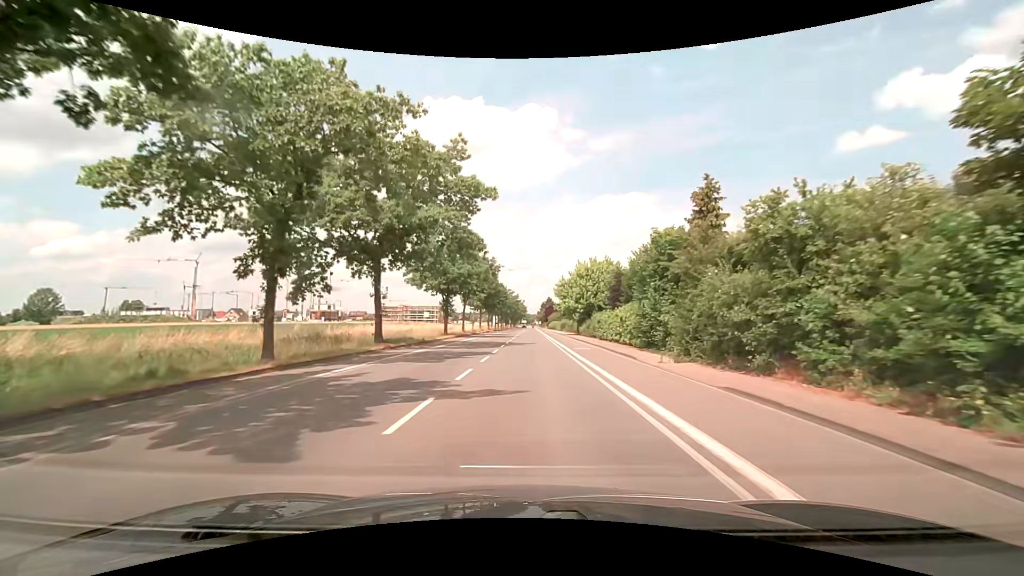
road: secondary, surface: asphalt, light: Day
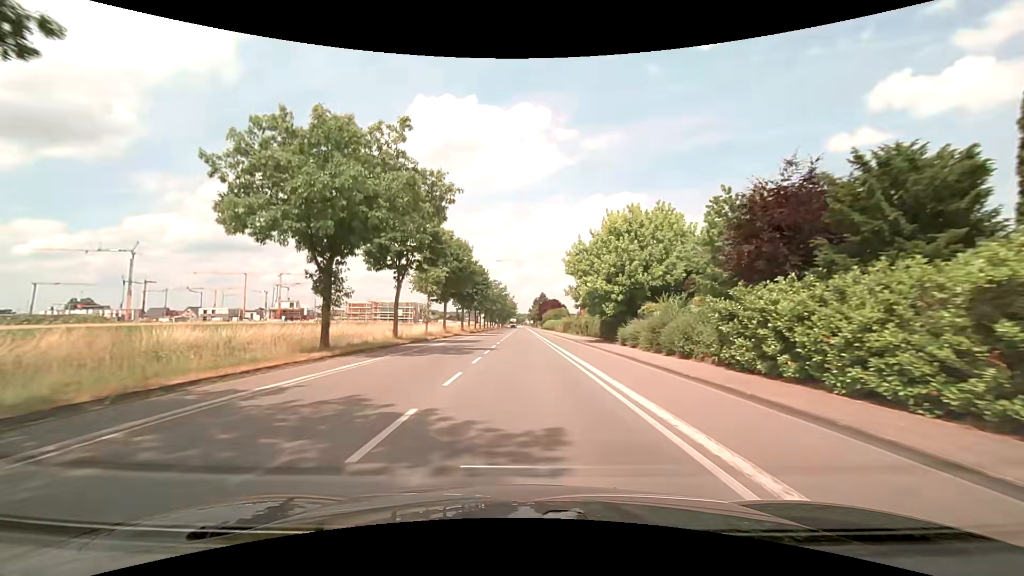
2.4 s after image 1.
(+0.3, +31.2) m; +1°
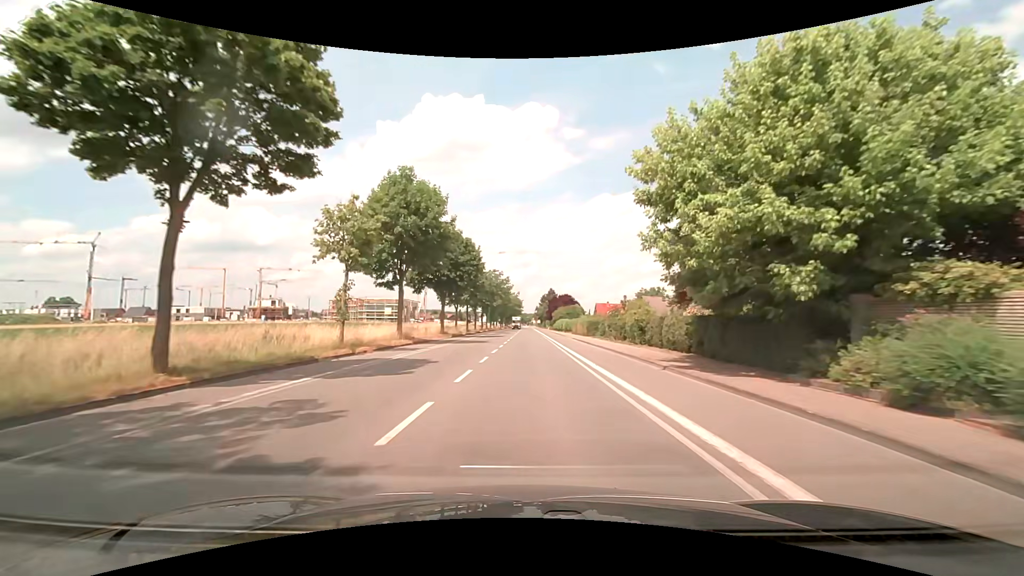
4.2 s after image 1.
(0.0, +23.4) m; 0°
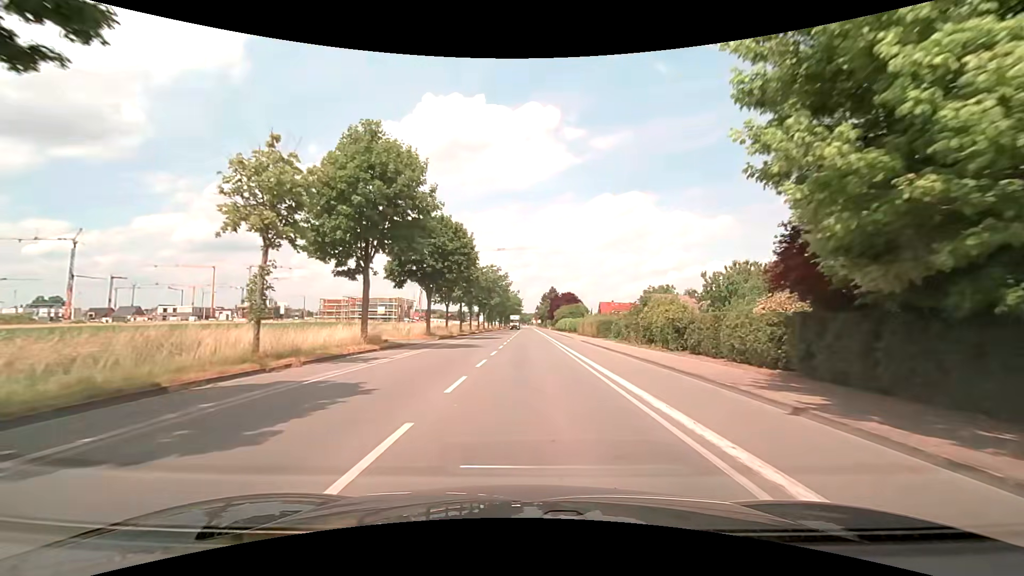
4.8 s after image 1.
(0.0, +7.8) m; 0°
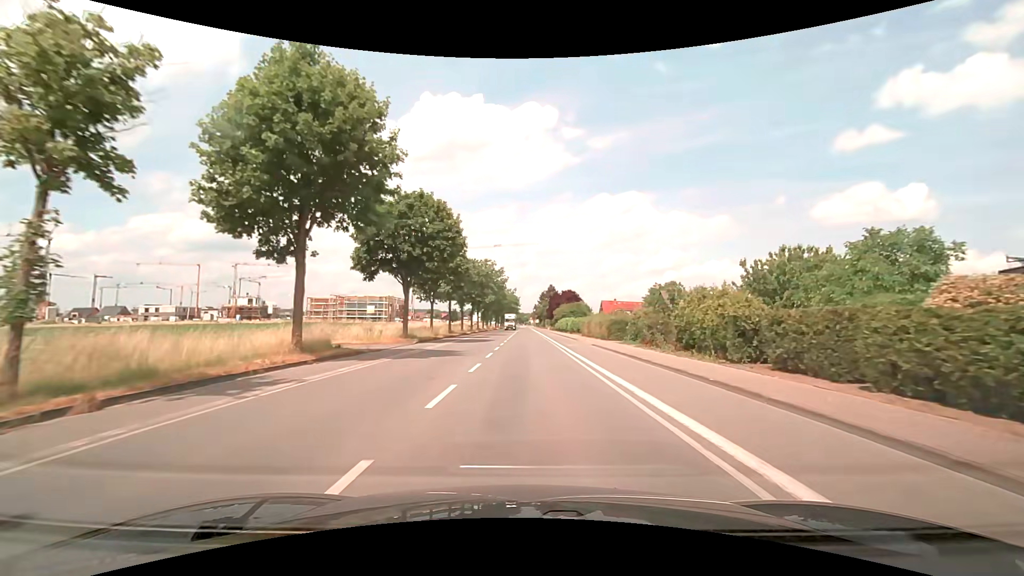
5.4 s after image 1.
(0.0, +7.8) m; 0°
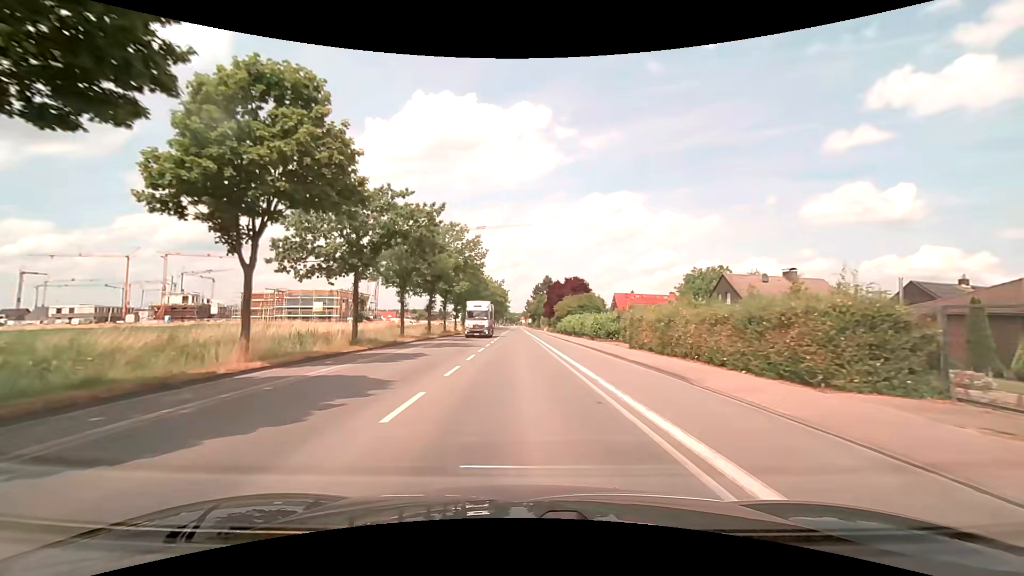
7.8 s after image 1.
(+0.3, +31.1) m; +1°
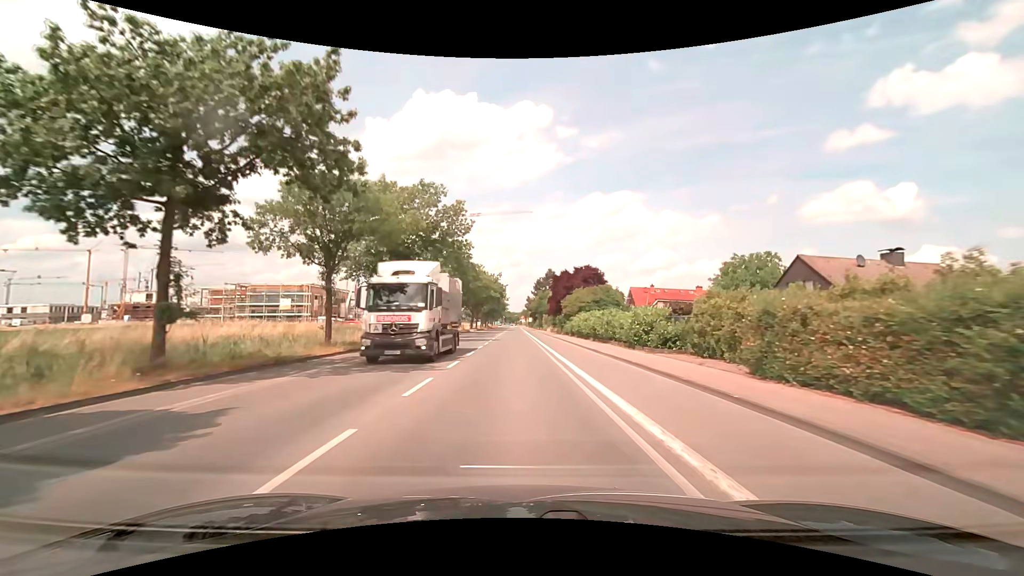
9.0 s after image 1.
(0.0, +15.6) m; 0°
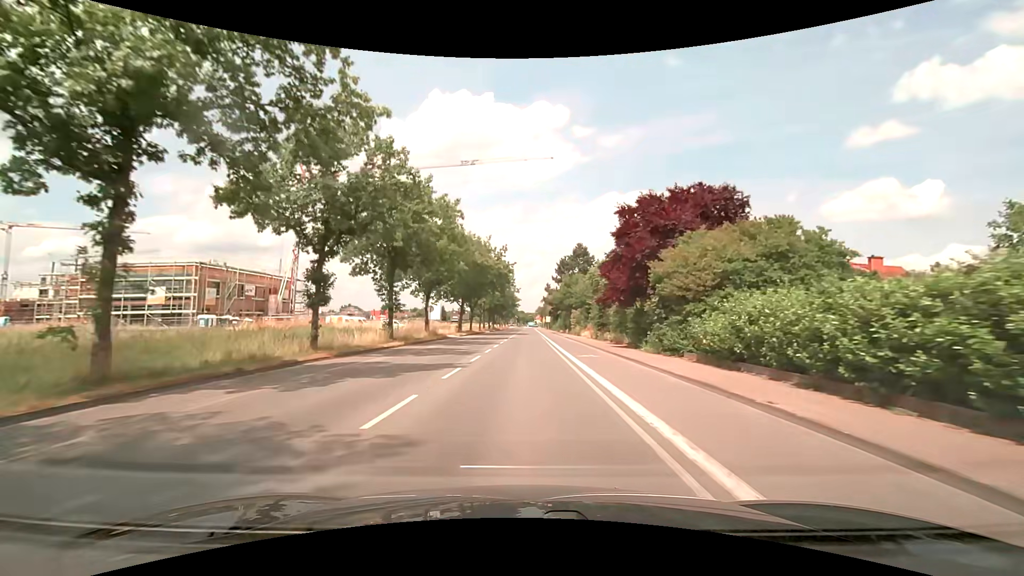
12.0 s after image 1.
(-0.5, +39.0) m; -2°
(0, +10) (0, +20) (0, +30) (0, +40) (0, +50) (0, +60) (0, +70) (0, +80) (0, +90) (0, +100) m
